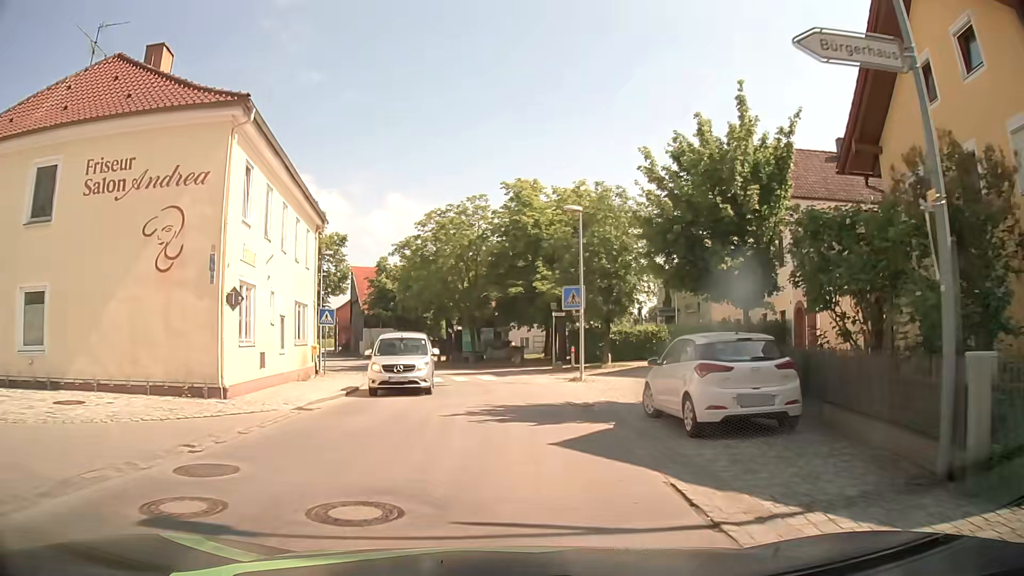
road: tertiary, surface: asphalt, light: Day
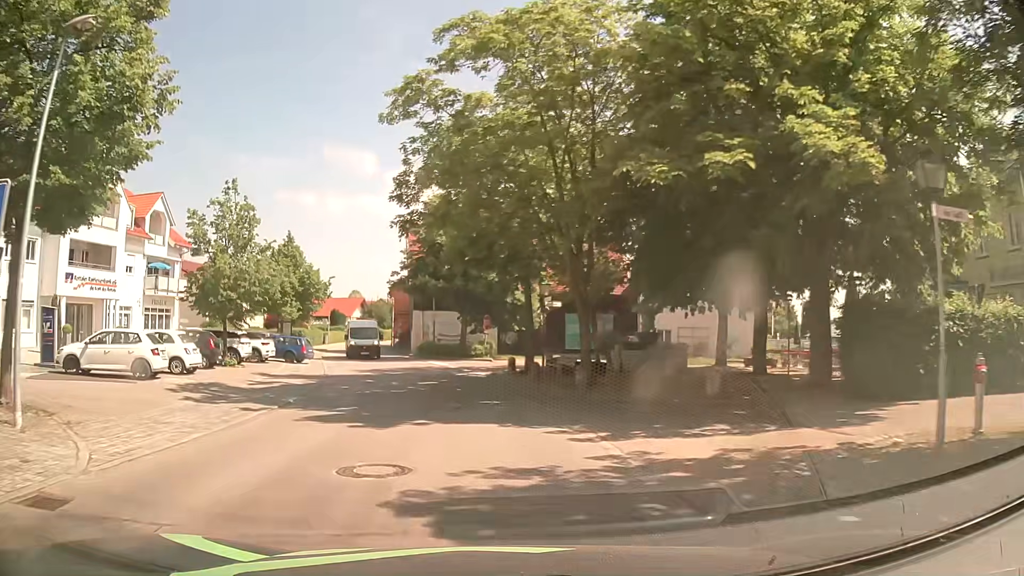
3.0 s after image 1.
(-0.8, +26.9) m; -8°
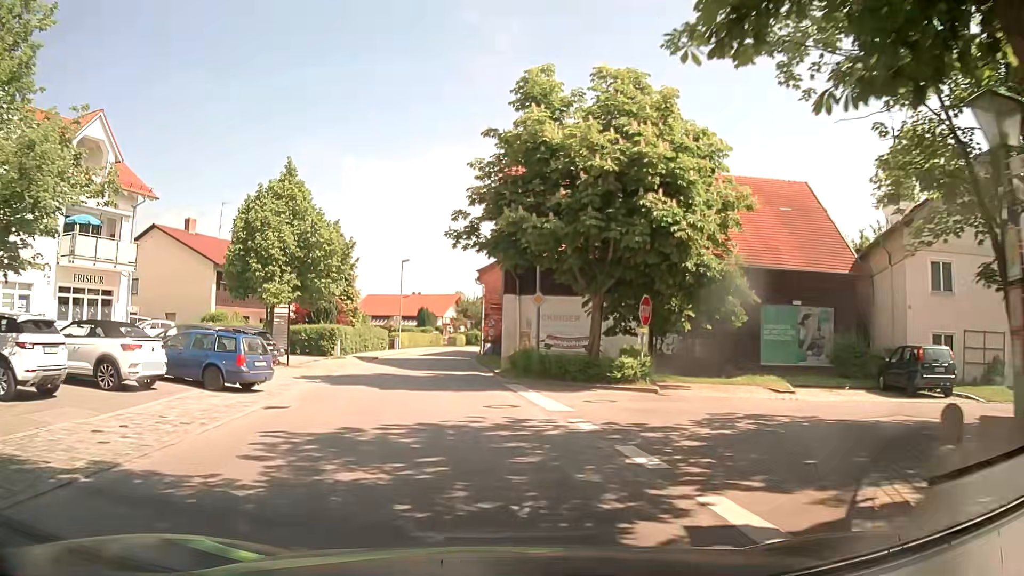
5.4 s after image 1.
(-1.6, +21.0) m; -9°
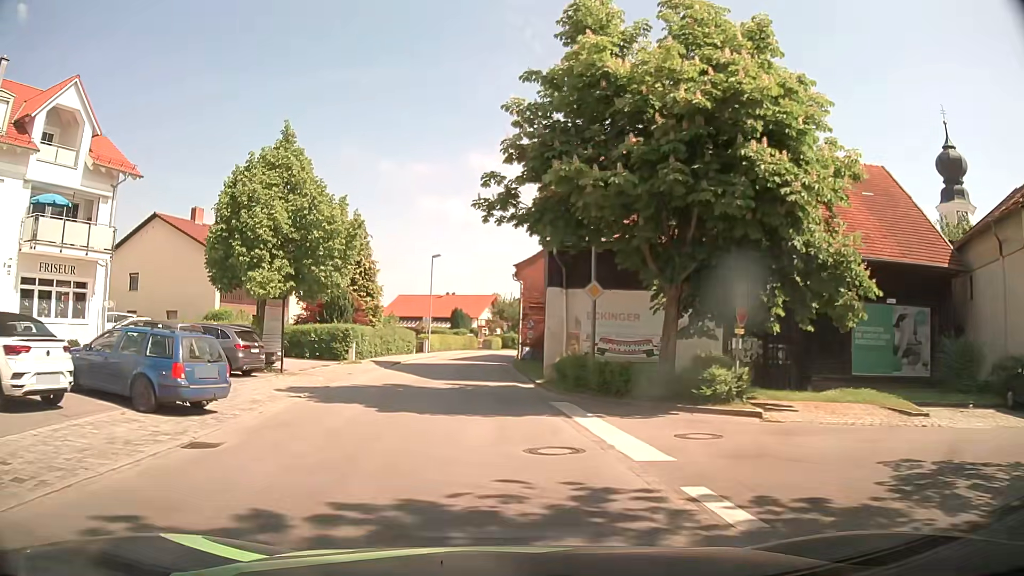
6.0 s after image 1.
(-0.2, +5.3) m; -3°
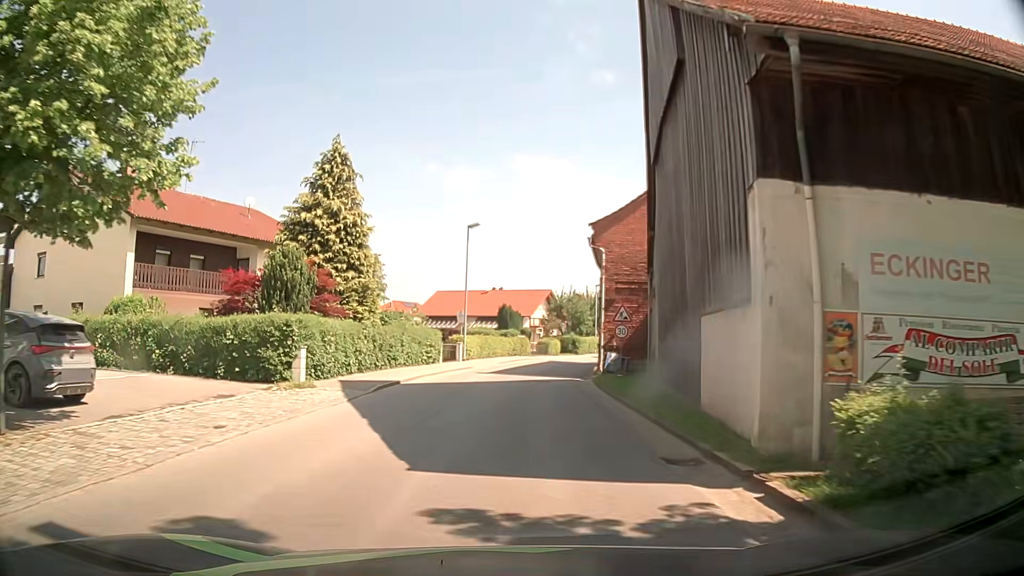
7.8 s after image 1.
(-1.0, +16.2) m; -6°
(0, +10) (+1, +20) (+2, +30) (+3, +40) (+5, +50) (+8, +59) (+12, +68) (+17, +77) (+21, +86) (+26, +95) m
